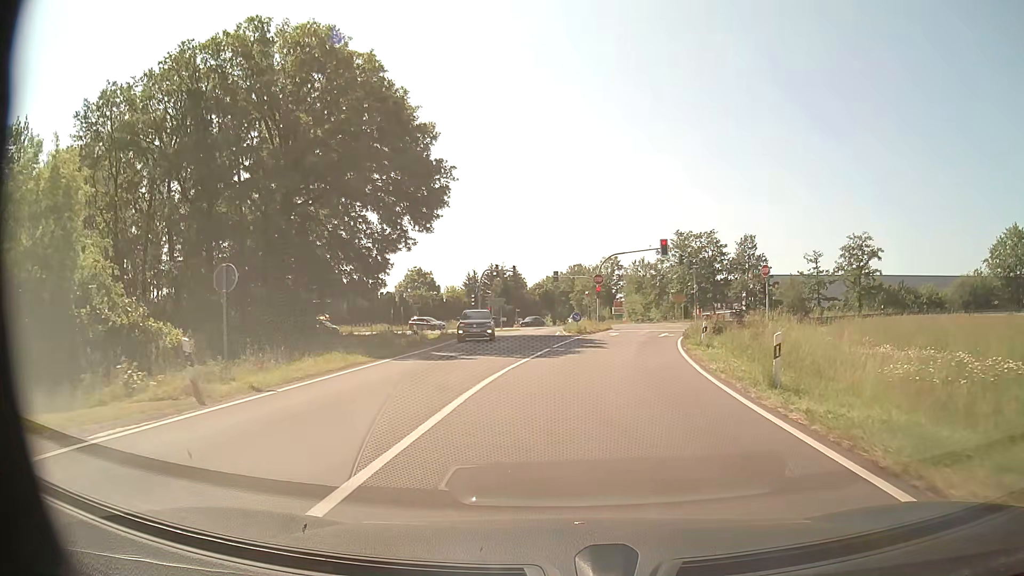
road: tertiary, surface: asphalt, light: Day
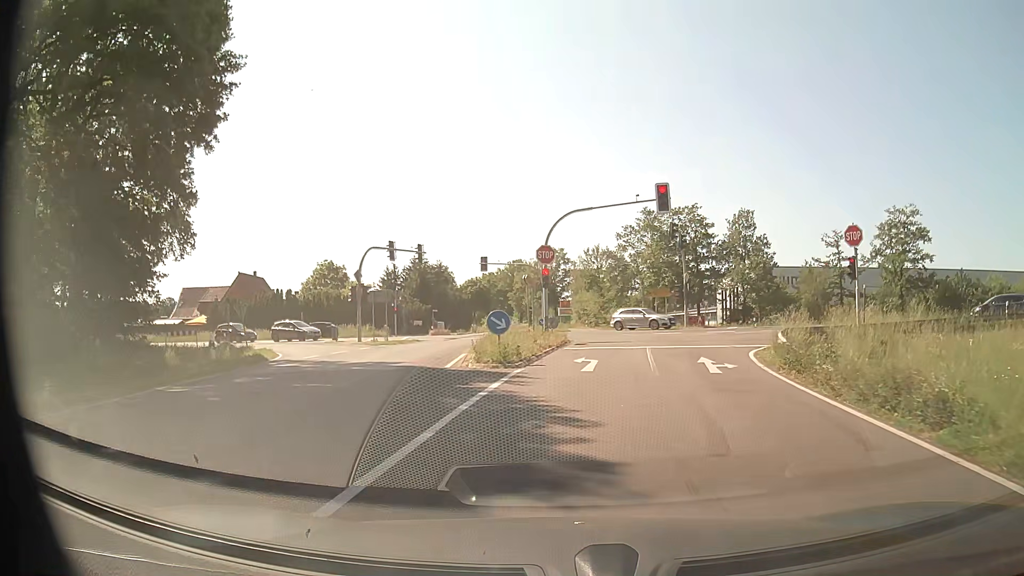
(+1.1, +23.3) m; +5°
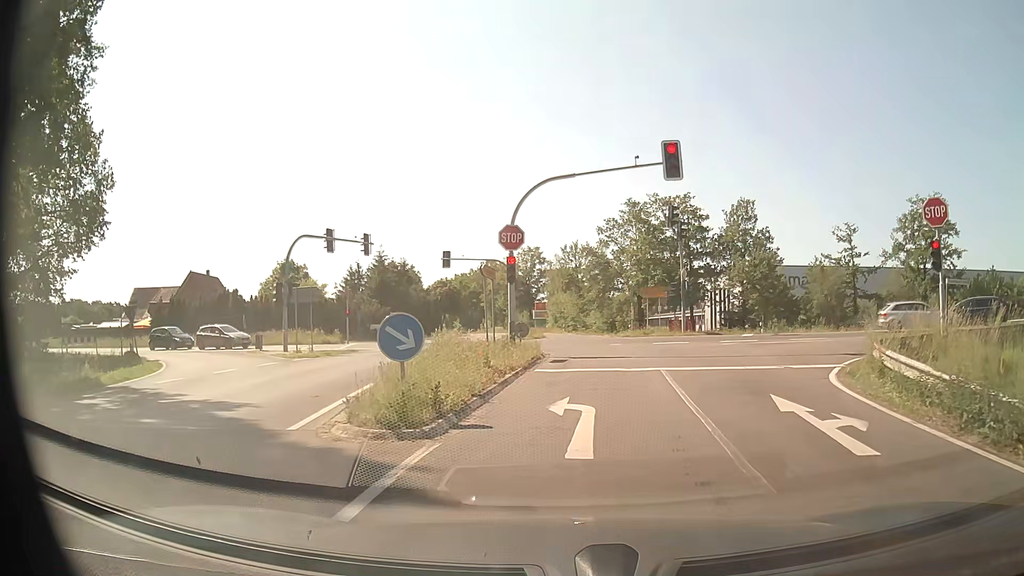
(+0.1, +8.0) m; +2°
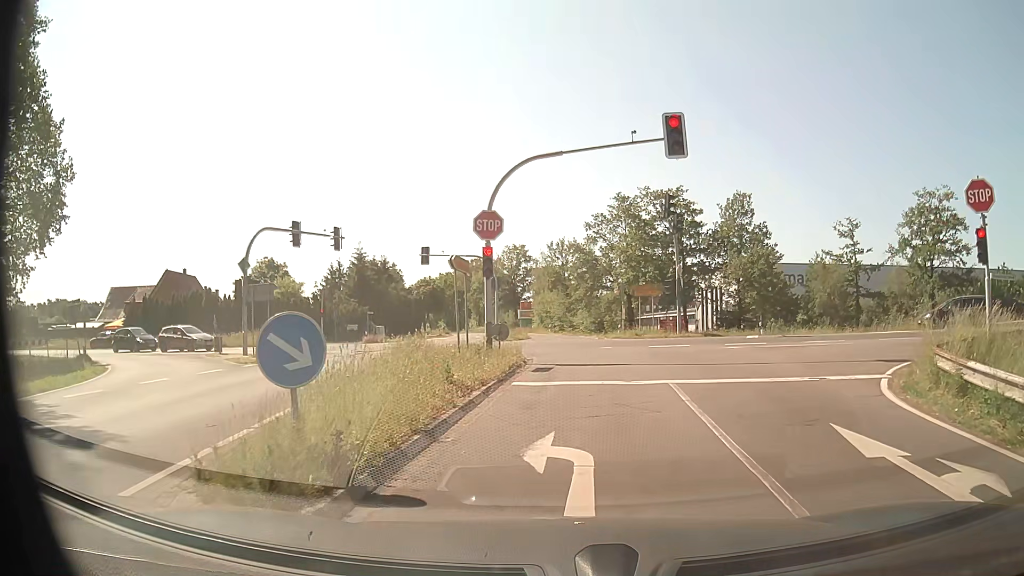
(0.0, +3.1) m; +1°
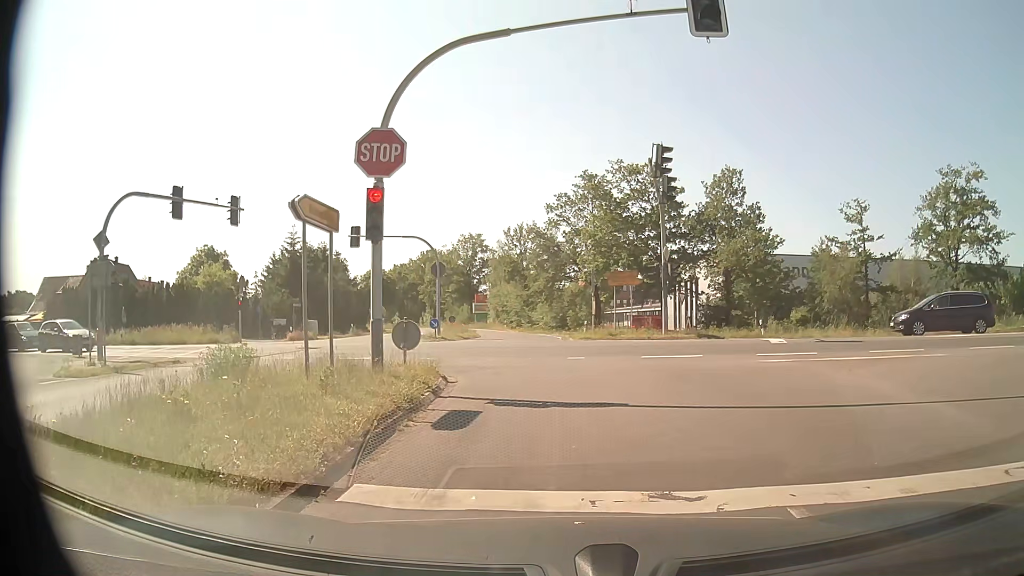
(+0.3, +8.2) m; +4°
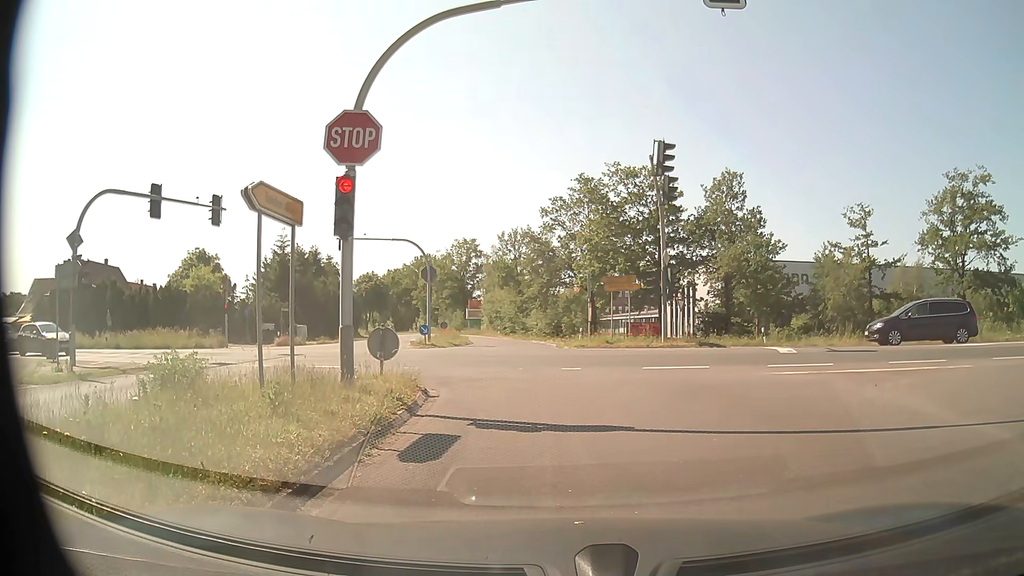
(0.0, +1.3) m; +1°
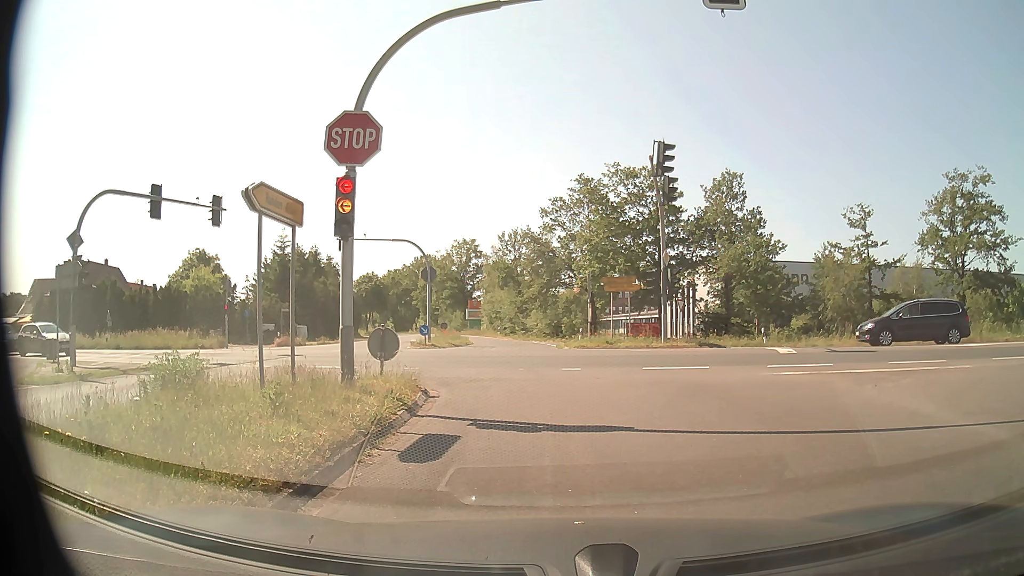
(0.0, +0.1) m; 0°
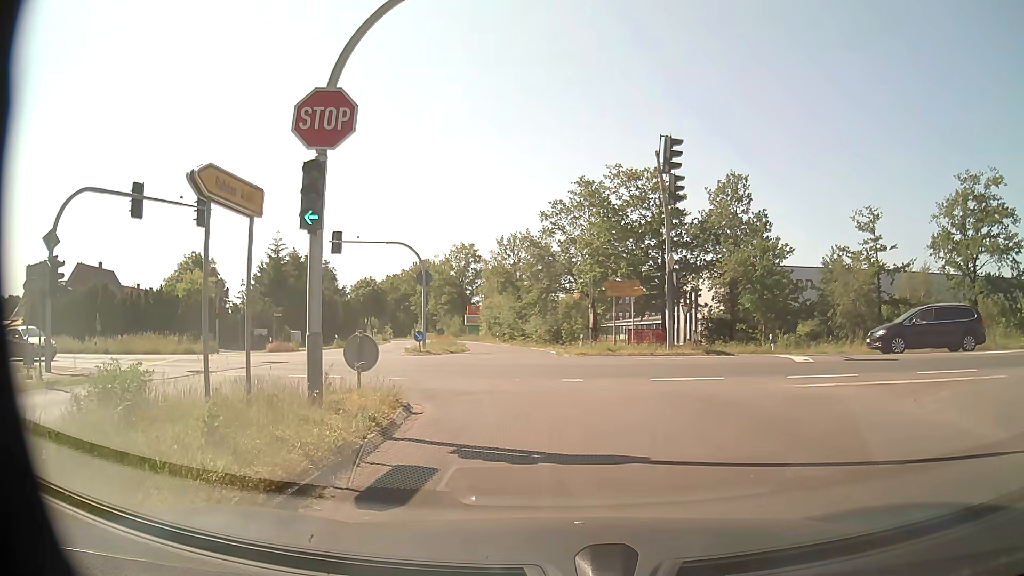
(0.0, +1.6) m; -1°
(0, +10) (-2, +20) (-8, +27) (-17, +32) (-27, +34) (-37, +37) (-46, +39) (-56, +41) (-66, +43) (-76, +46) m
